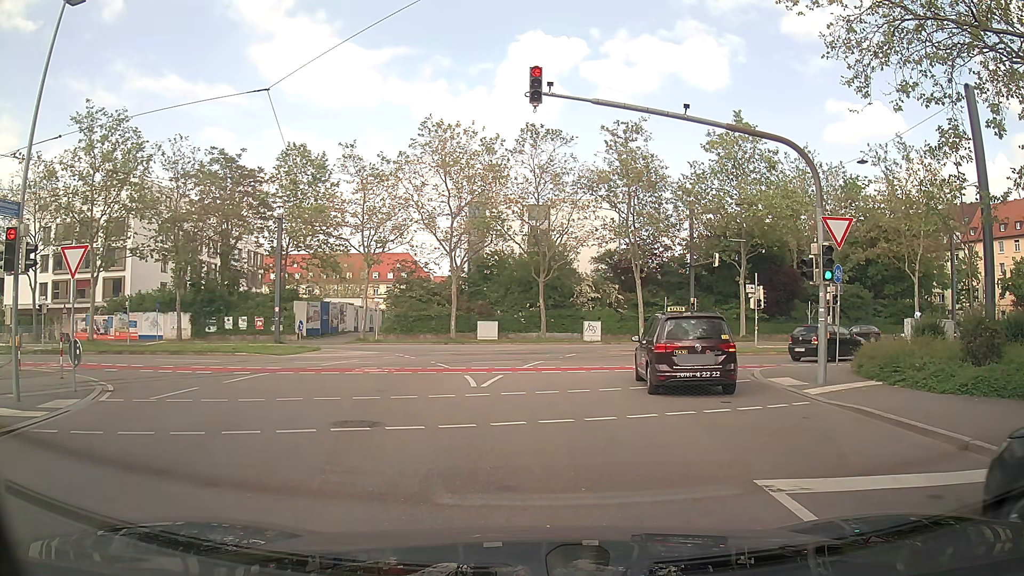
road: tertiary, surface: asphalt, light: Day
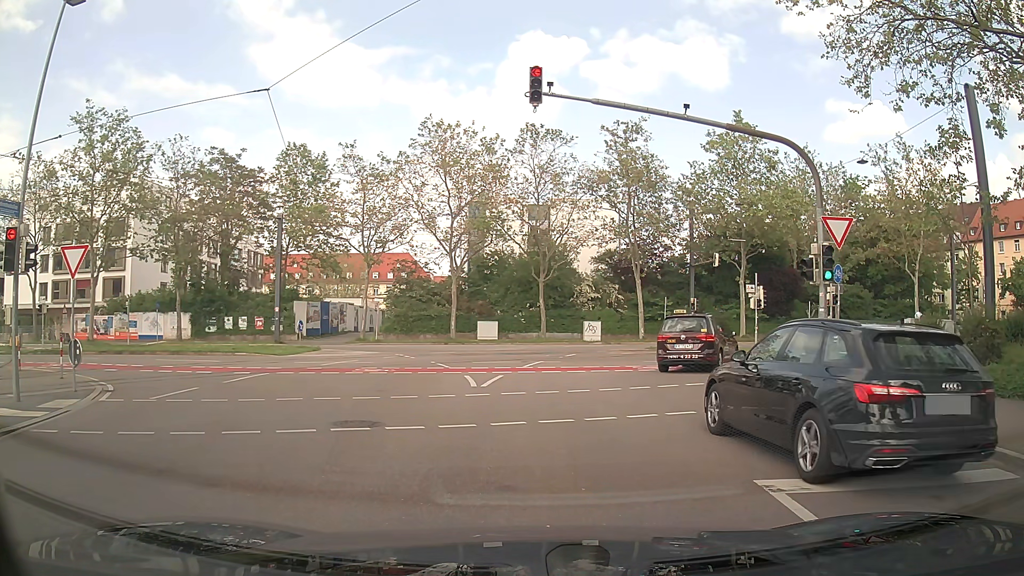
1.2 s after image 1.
(0.0, 0.0) m; 0°
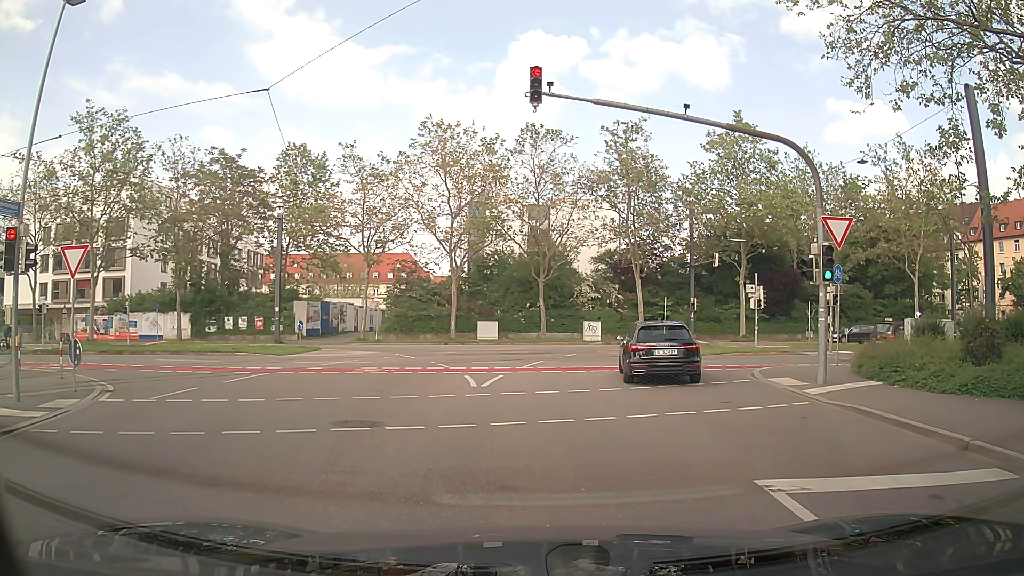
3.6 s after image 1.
(0.0, 0.0) m; 0°
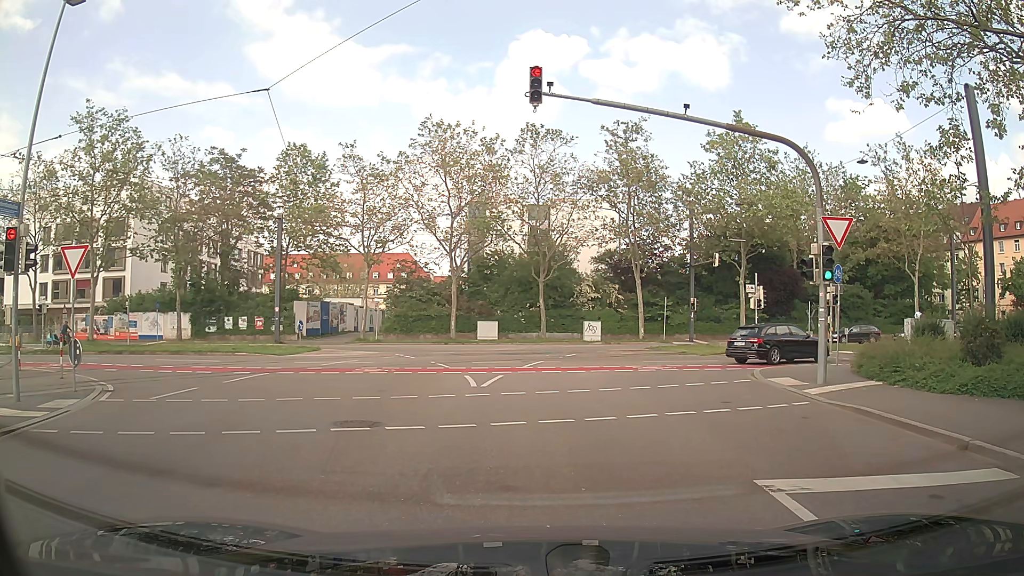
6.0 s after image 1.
(0.0, 0.0) m; 0°
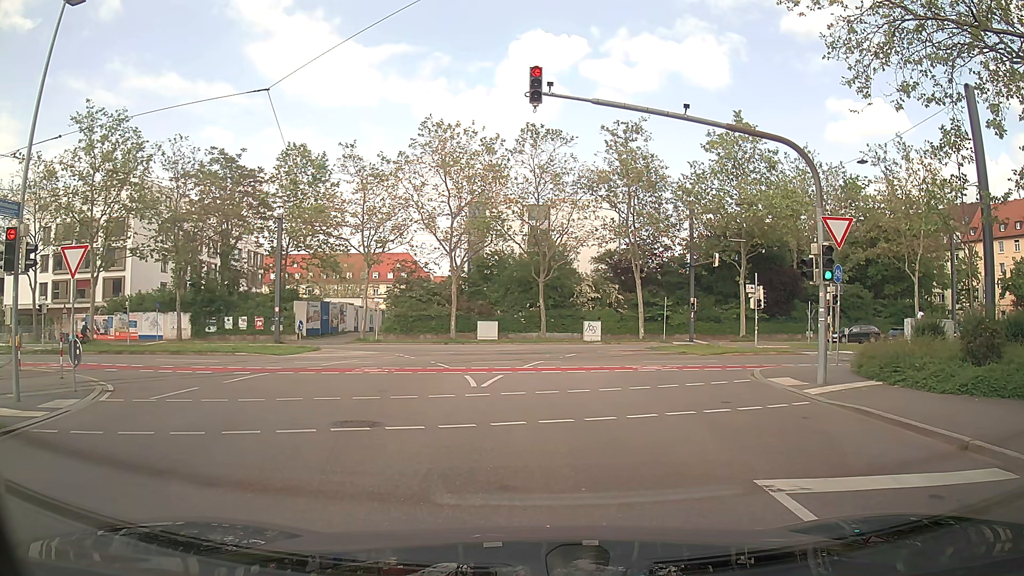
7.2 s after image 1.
(0.0, 0.0) m; 0°
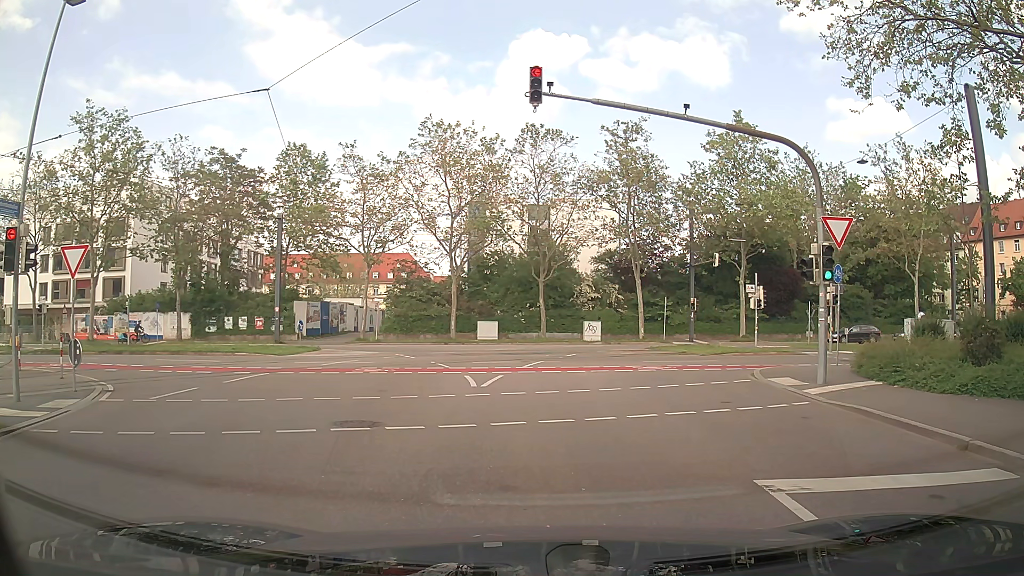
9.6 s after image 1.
(0.0, 0.0) m; 0°
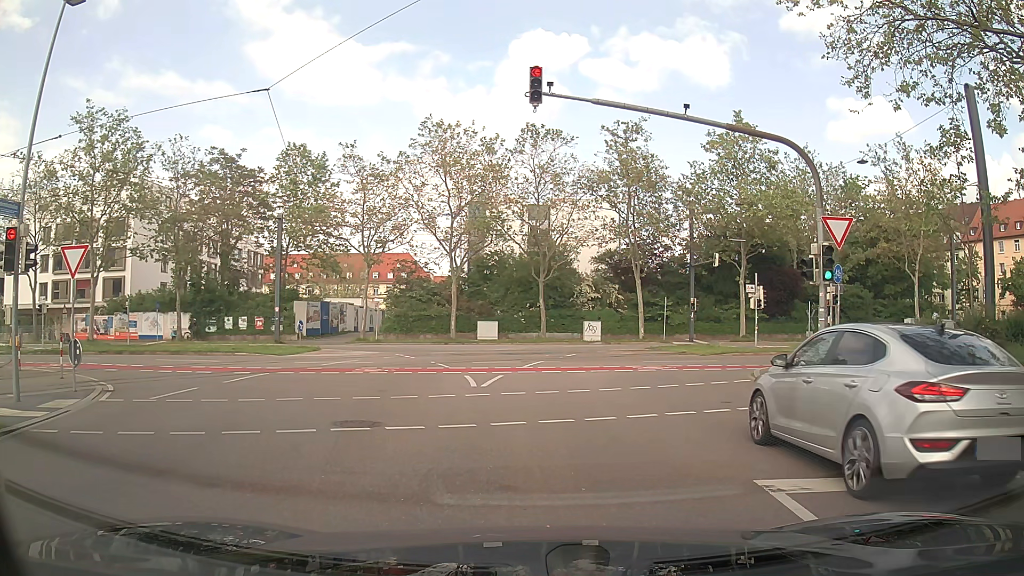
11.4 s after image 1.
(0.0, 0.0) m; 0°
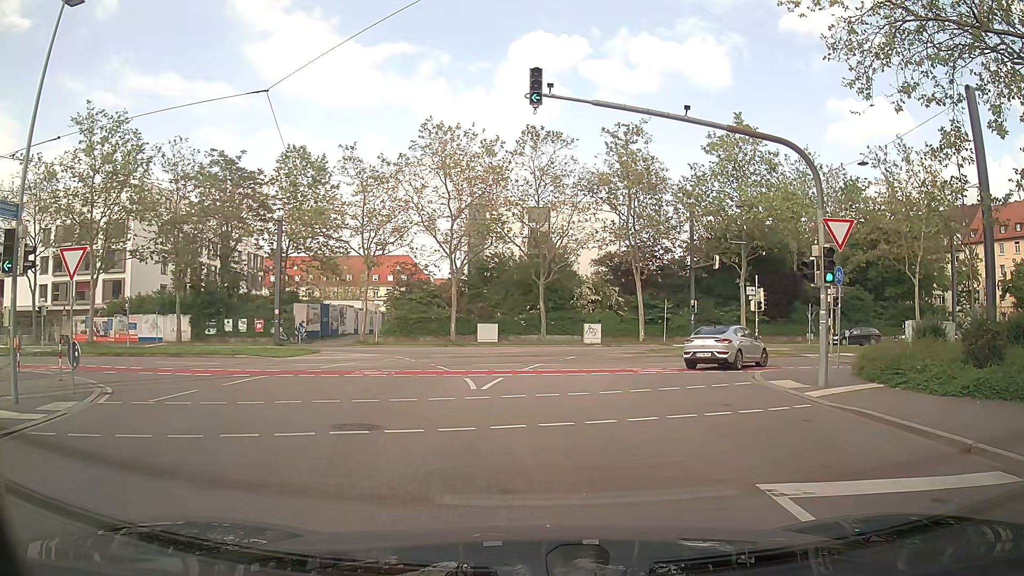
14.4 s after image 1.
(0.0, +0.1) m; 0°
